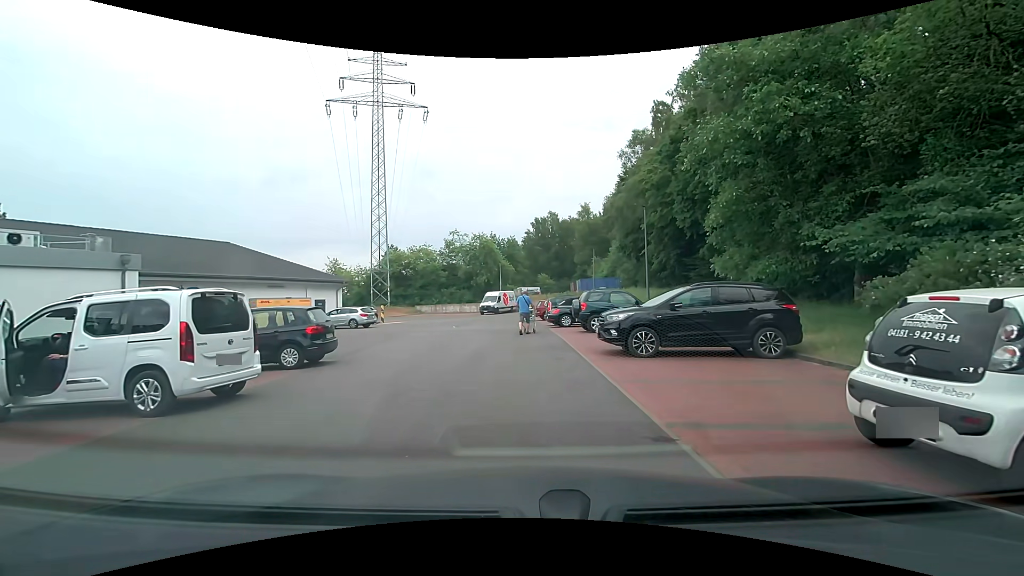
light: Day
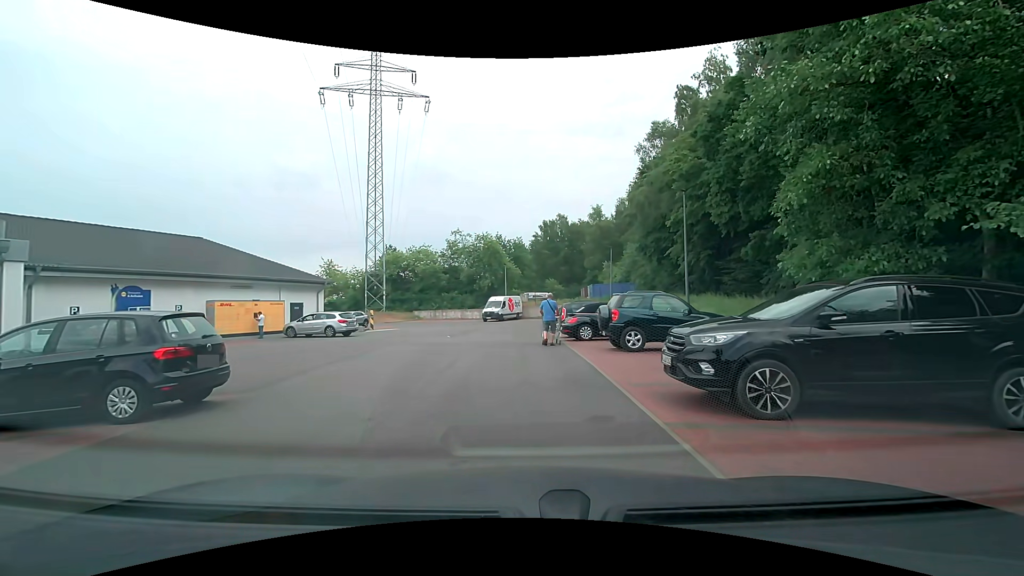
(0.0, +5.4) m; -2°
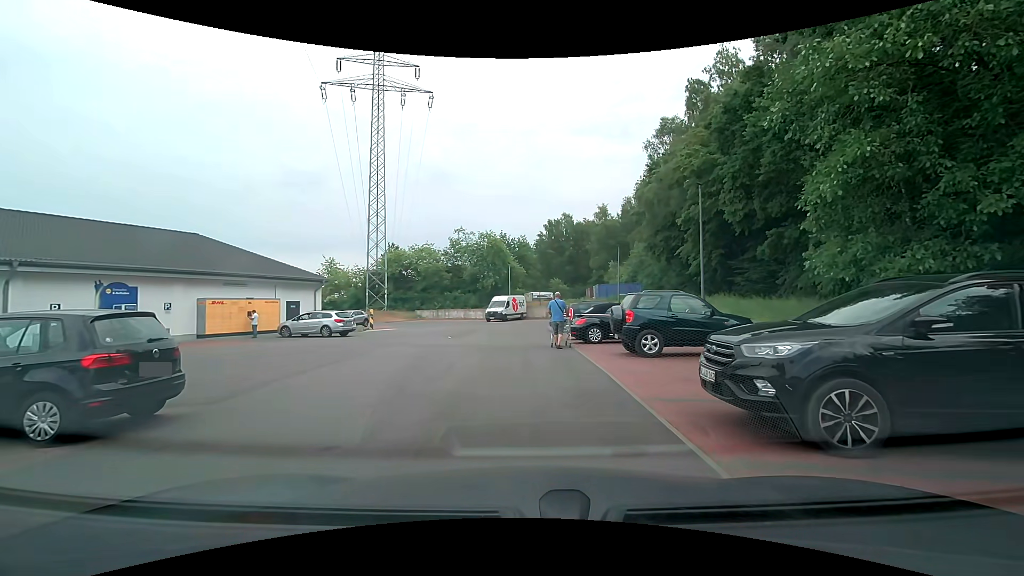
(0.0, +1.3) m; +1°
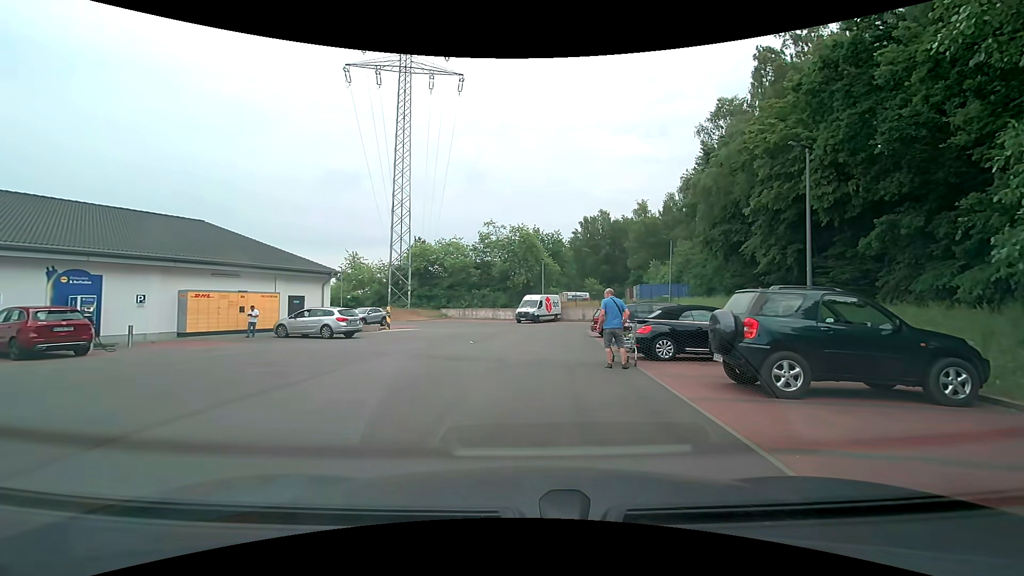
(-0.2, +4.8) m; -4°
